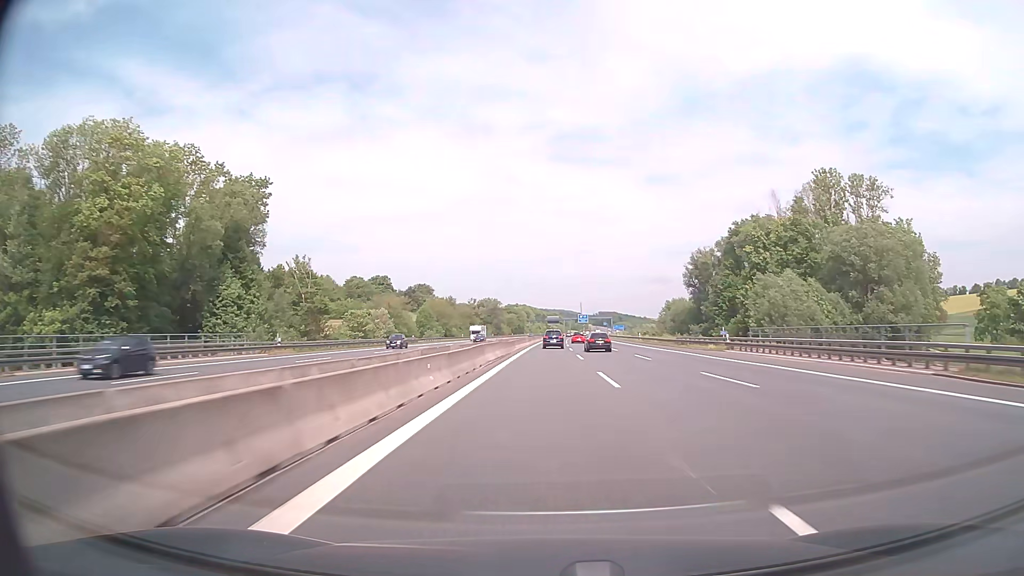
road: motorway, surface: asphalt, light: Day
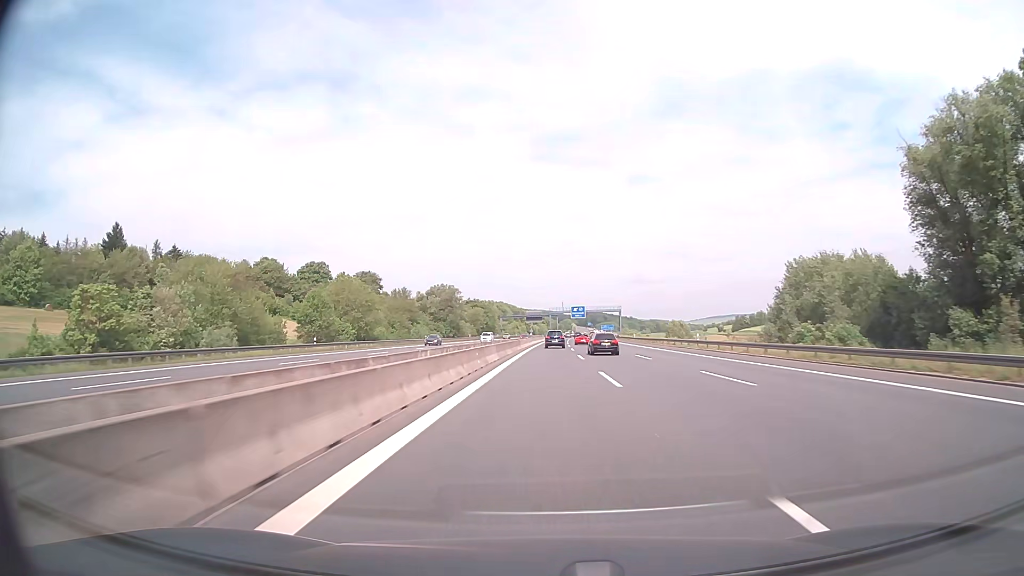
(+1.1, +90.7) m; +2°
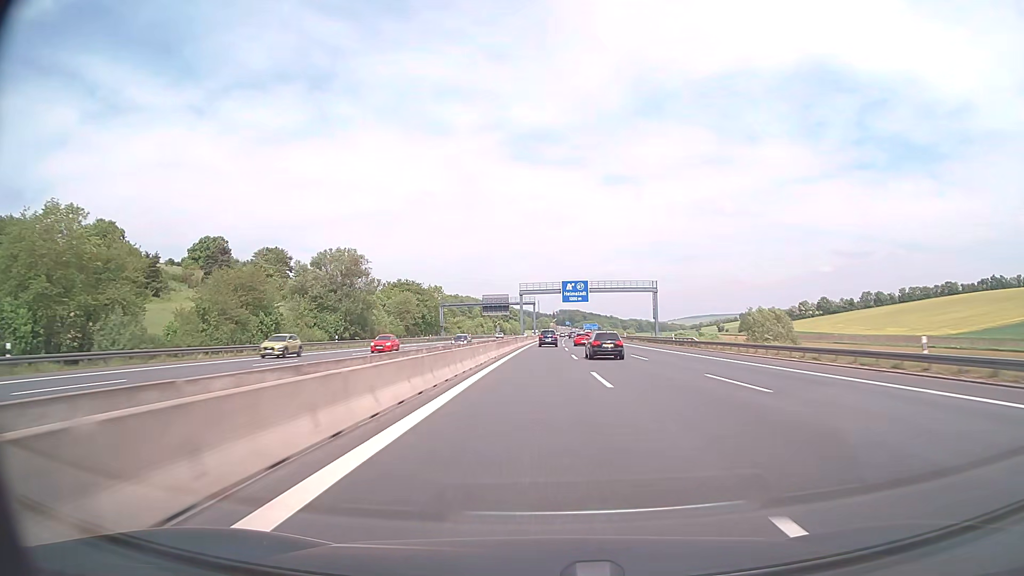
(+1.6, +91.3) m; +2°
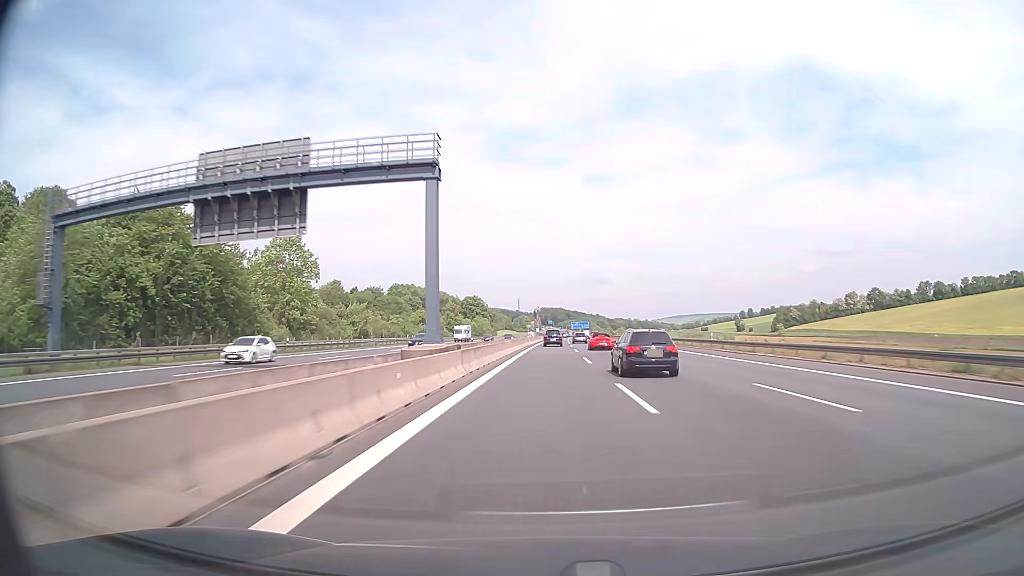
(+1.7, +114.1) m; +2°
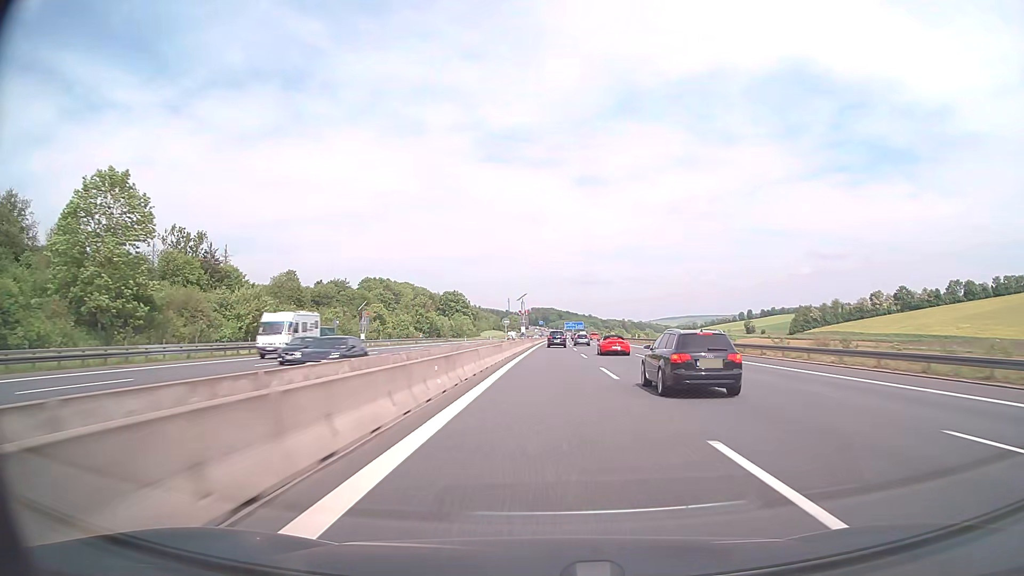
(+0.2, +45.2) m; +1°
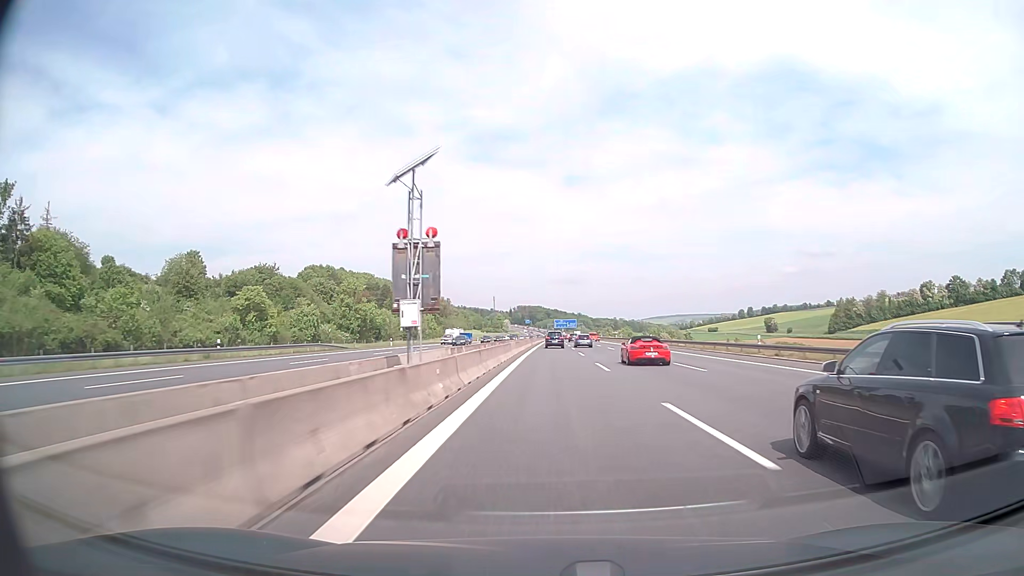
(+0.6, +67.0) m; +1°
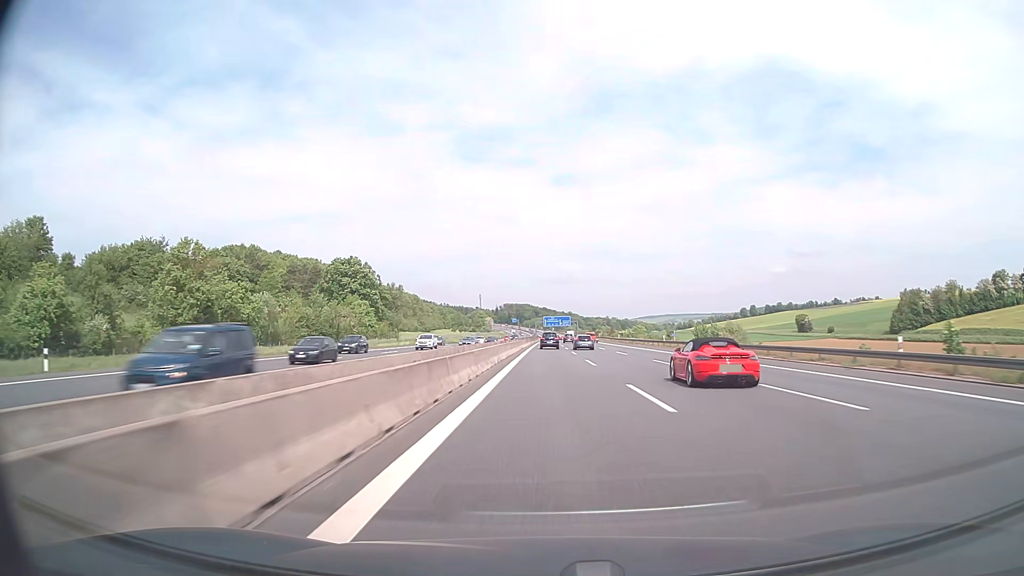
(+0.7, +66.7) m; +1°
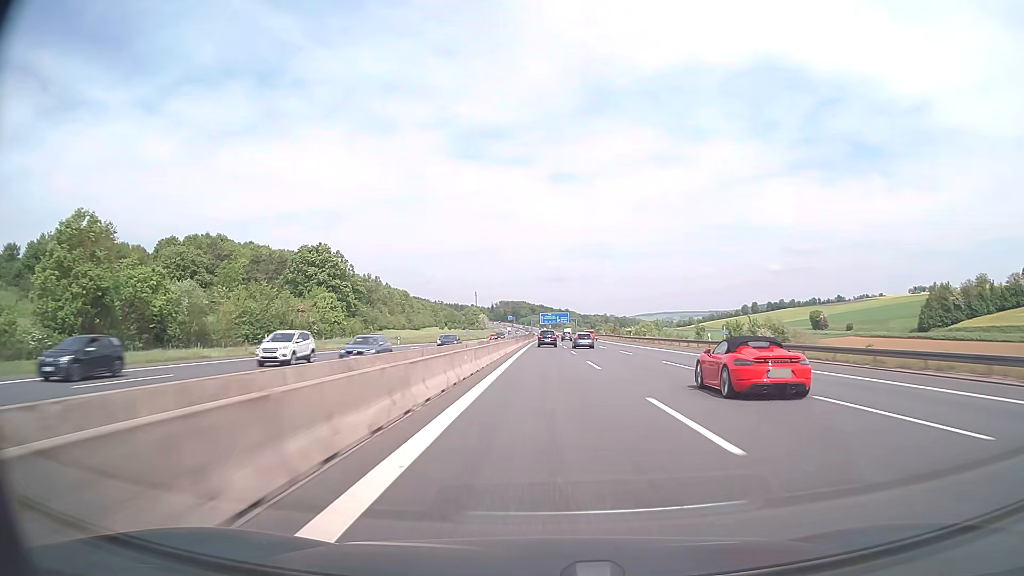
(+0.1, +22.2) m; 0°
(0, +10) (0, +20) (0, +30) (0, +40) (0, +50) (0, +60) (0, +70) (0, +80) (0, +90) (0, +100) m
